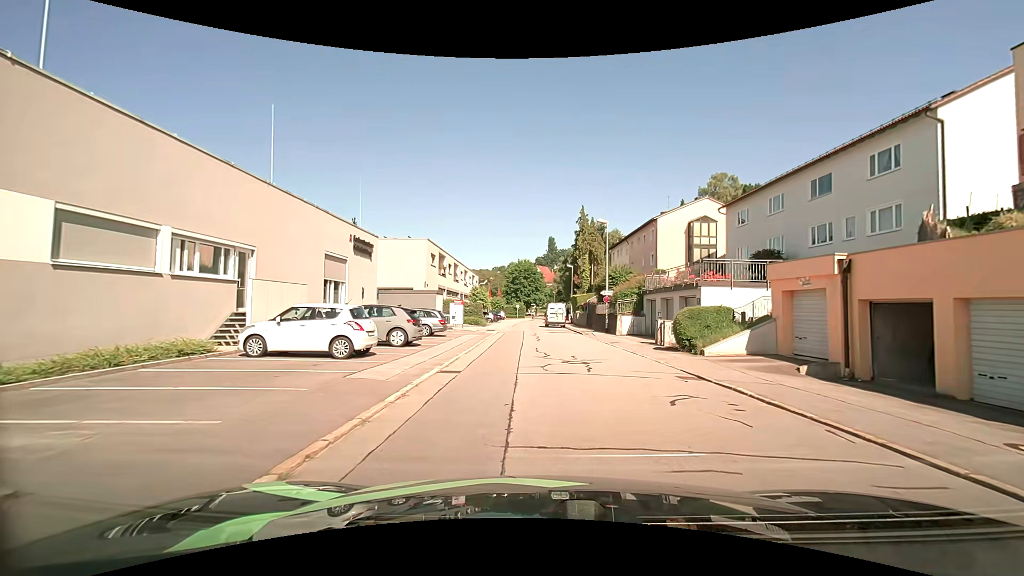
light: Day
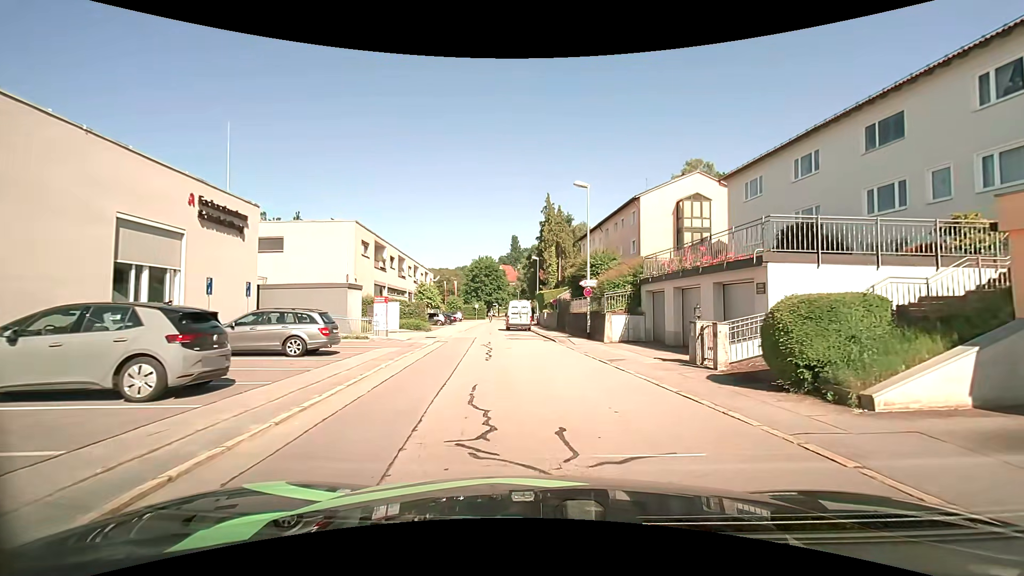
(+0.3, +10.3) m; +4°
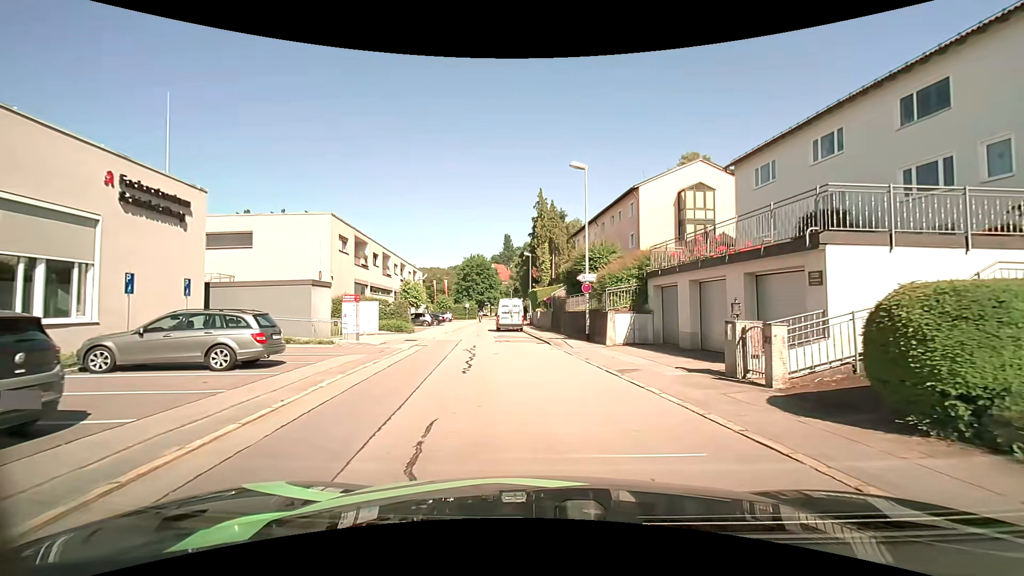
(0.0, +3.1) m; +1°
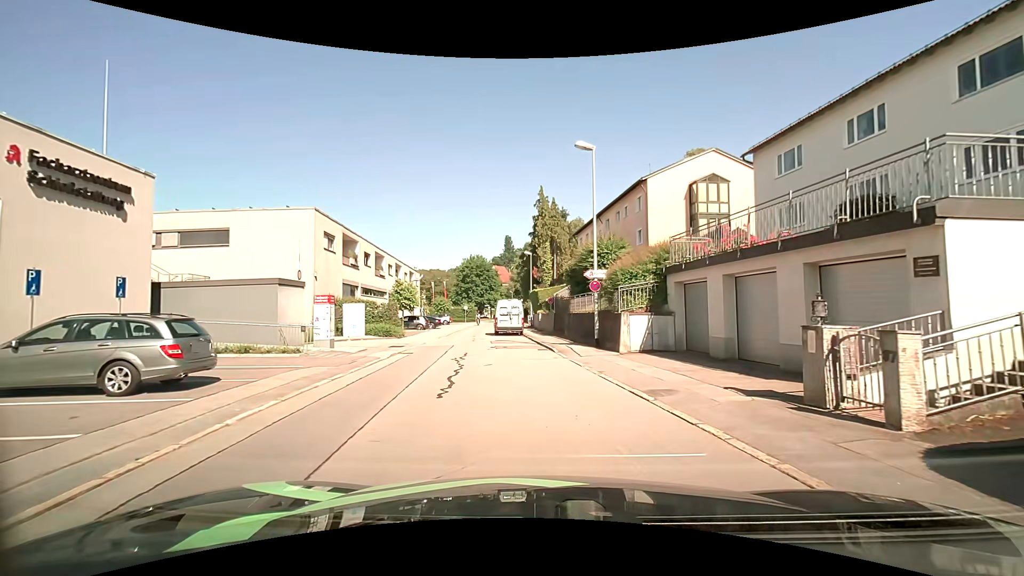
(0.0, +2.9) m; 0°
